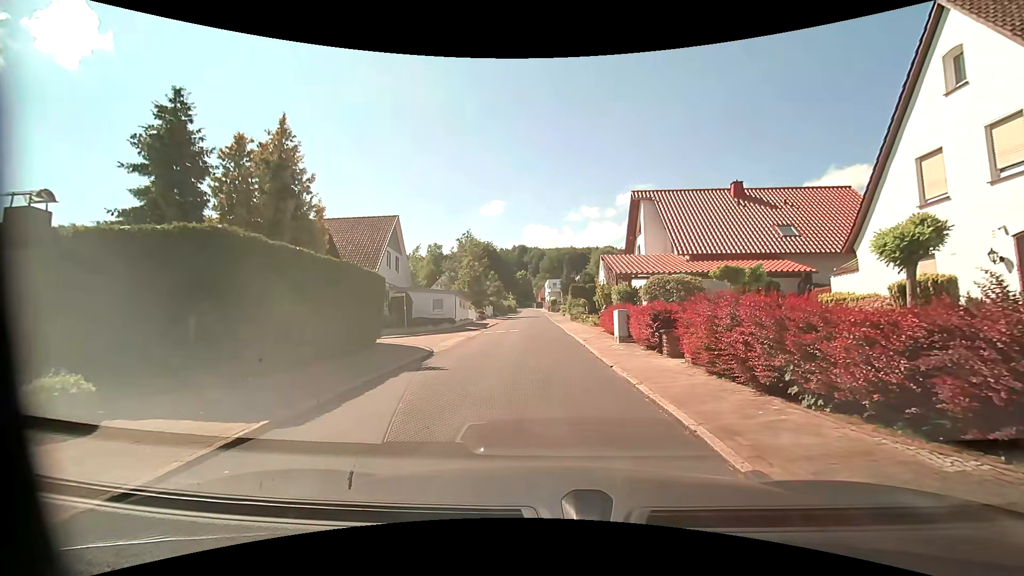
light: Day
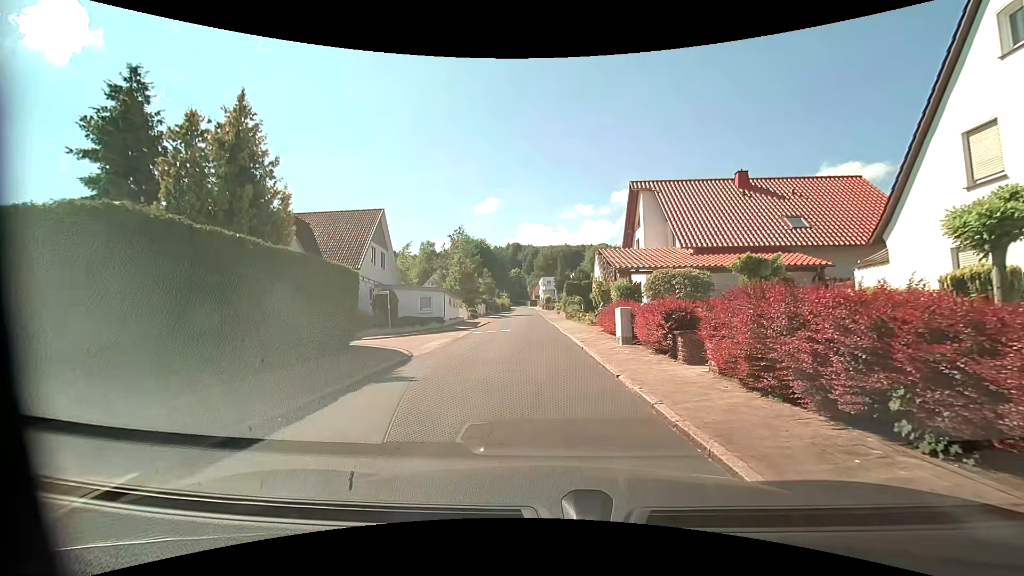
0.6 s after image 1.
(0.0, +2.0) m; +1°
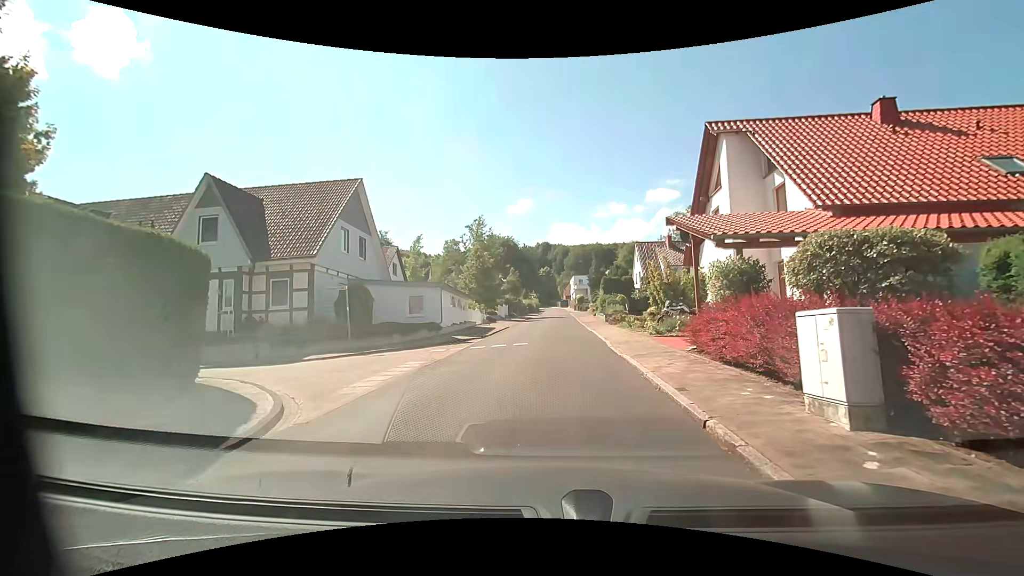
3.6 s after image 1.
(-0.1, +9.6) m; -3°
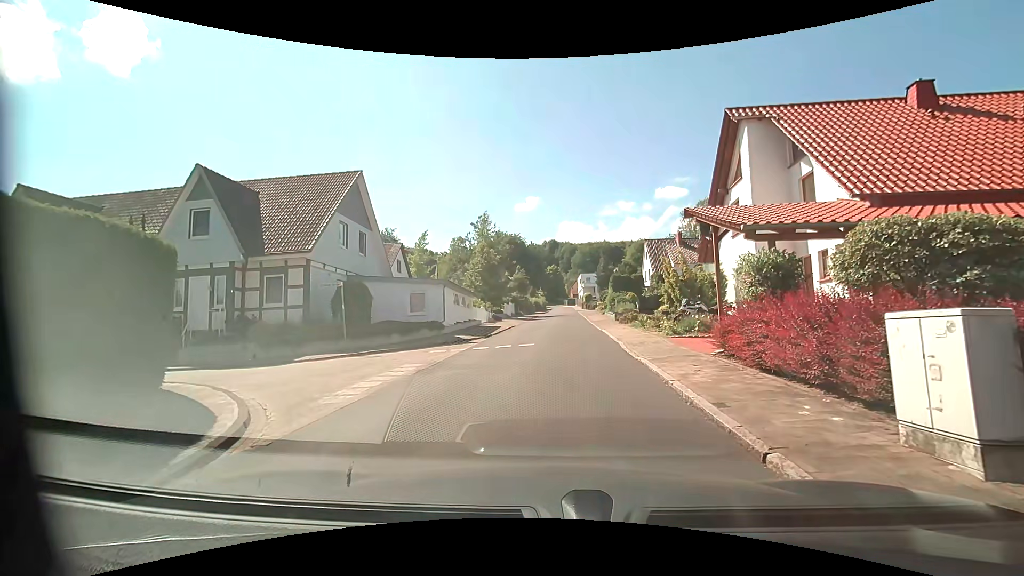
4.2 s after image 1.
(0.0, +1.1) m; +1°
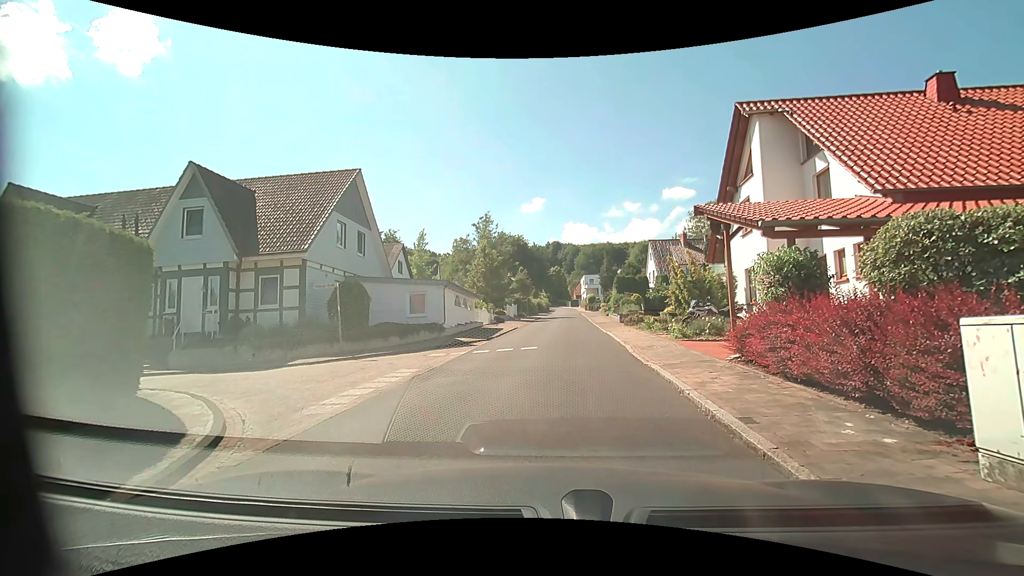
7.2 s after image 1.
(0.0, +0.7) m; 0°
